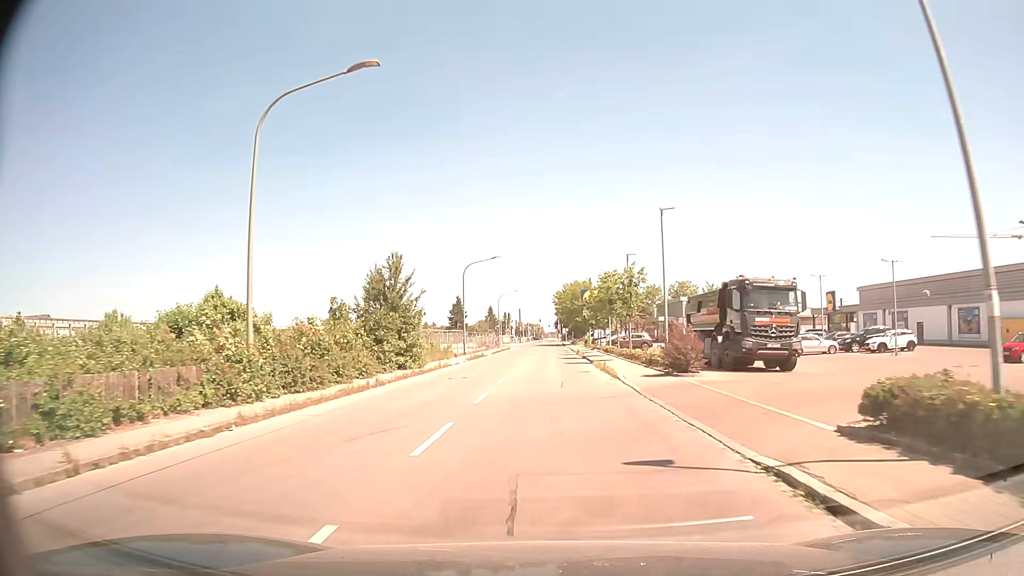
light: Day
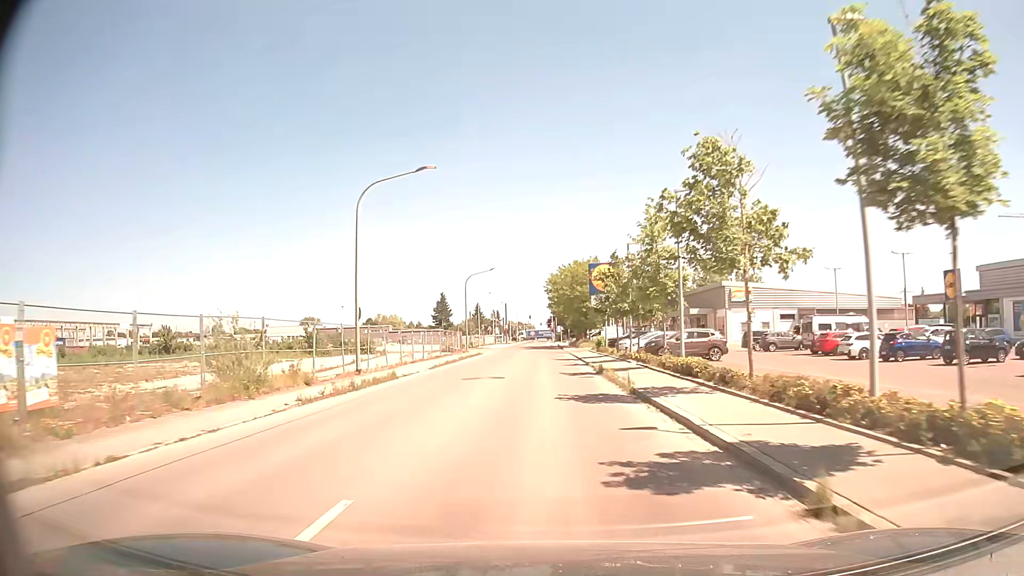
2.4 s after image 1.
(+0.1, +29.2) m; +1°
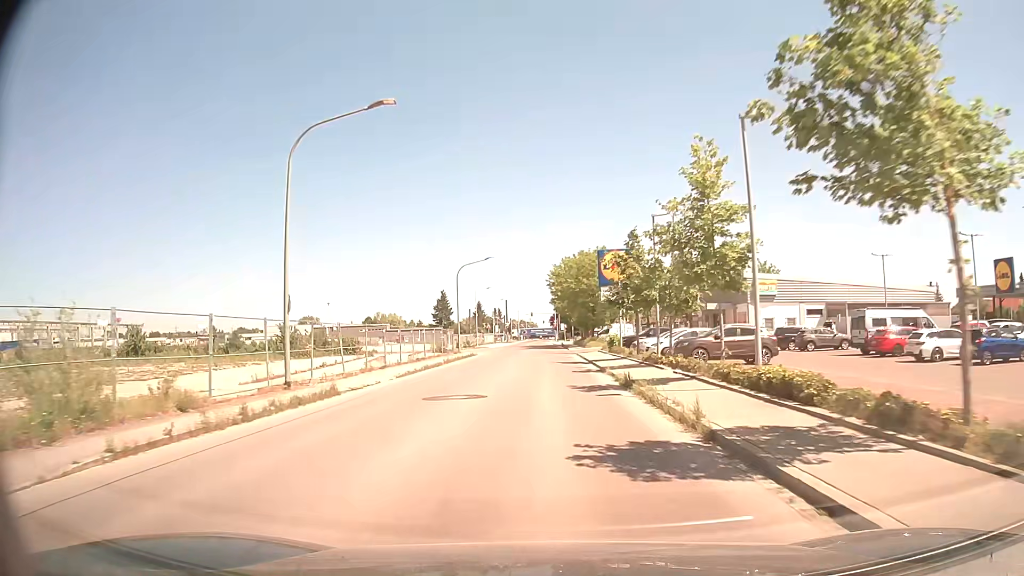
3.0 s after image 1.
(0.0, +7.5) m; 0°
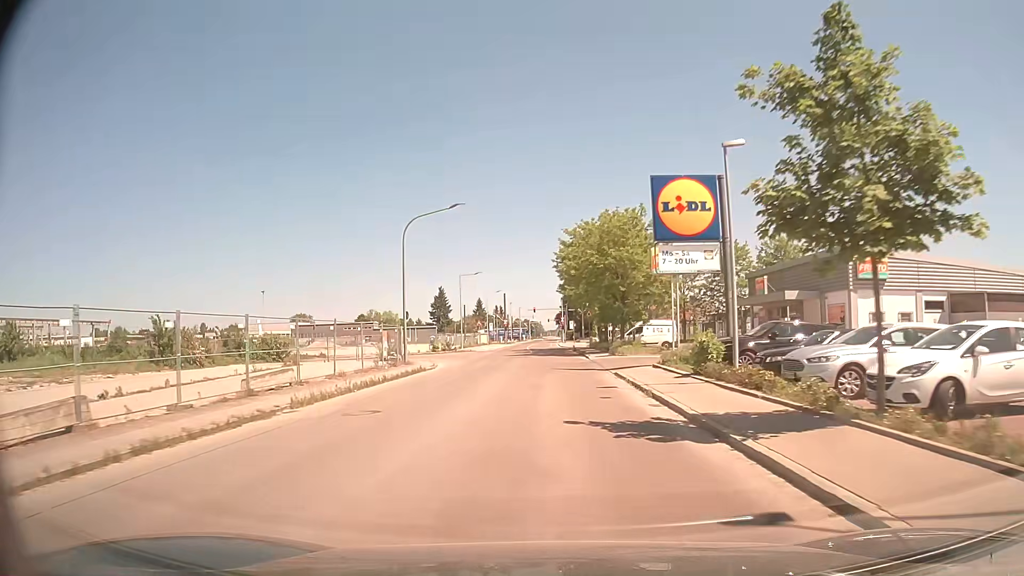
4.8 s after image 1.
(-0.1, +22.7) m; -1°
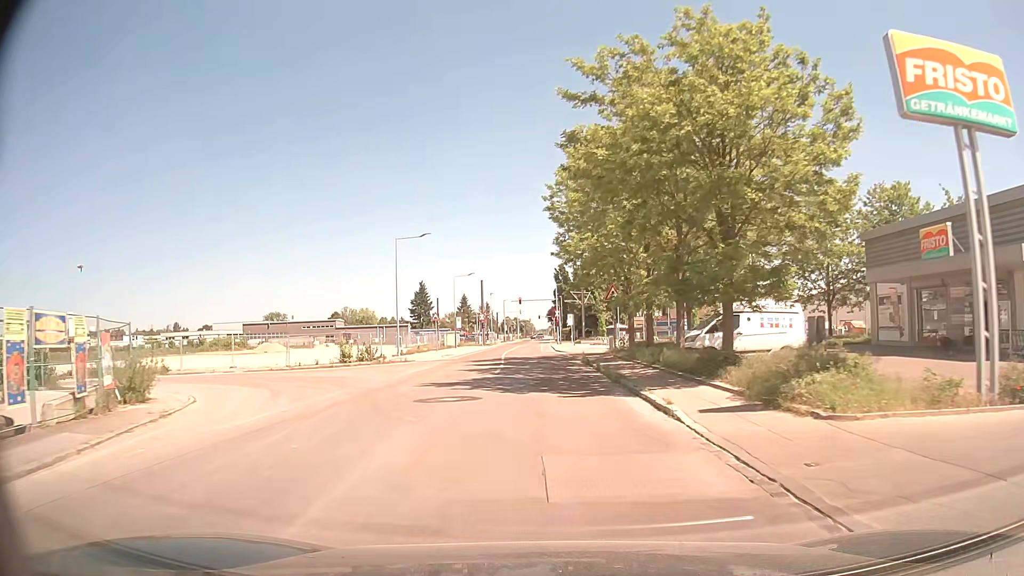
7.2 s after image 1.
(+0.5, +28.2) m; +1°
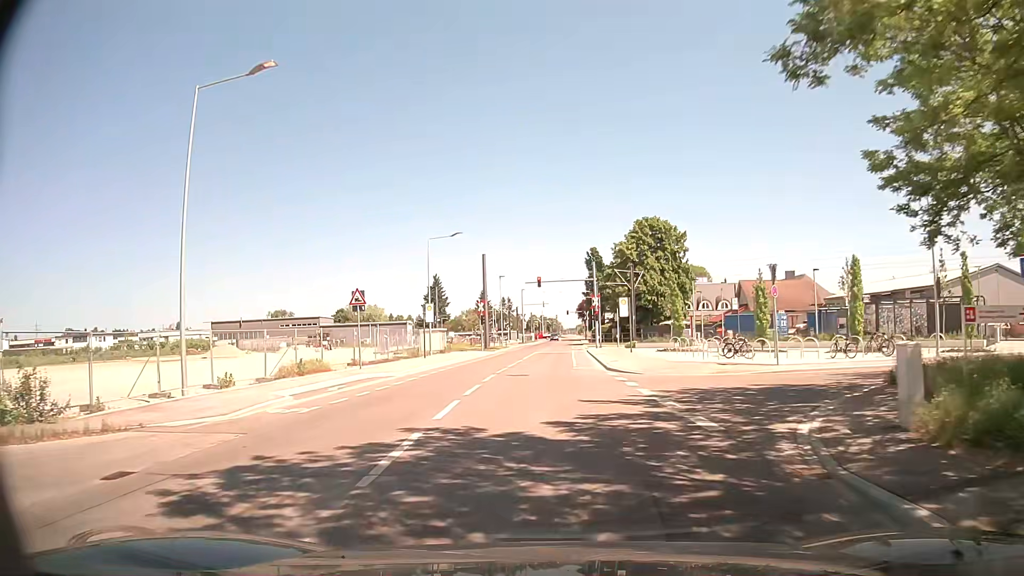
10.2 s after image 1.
(-0.3, +30.8) m; -2°
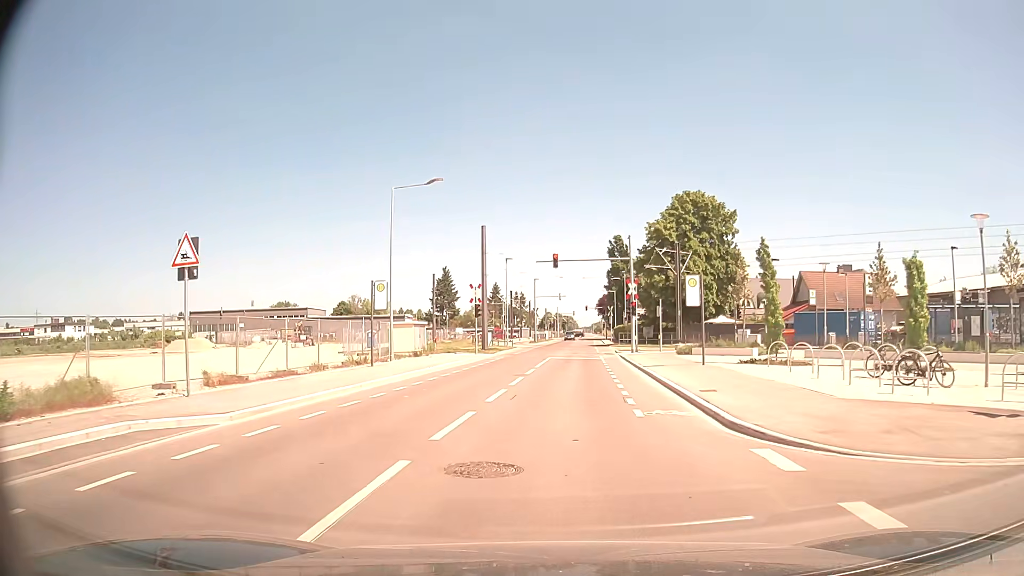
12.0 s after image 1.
(-0.3, +15.7) m; -2°
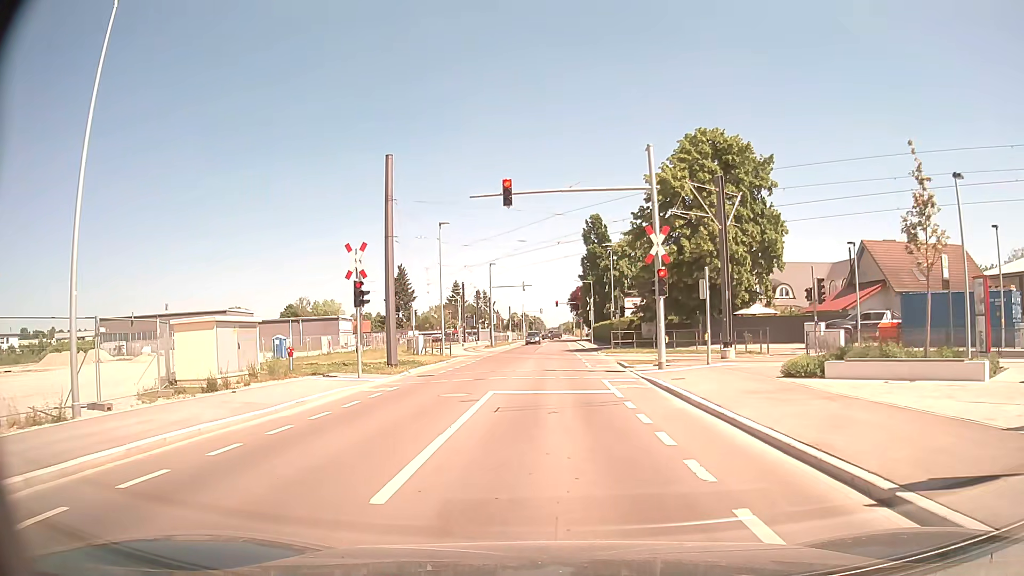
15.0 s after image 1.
(+0.6, +20.8) m; +3°
(0, +10) (0, +20) (0, +30) (0, +40) (+1, +50) (+1, +60) (+1, +70) (+1, +80) (+1, +90) (+2, +100) m
